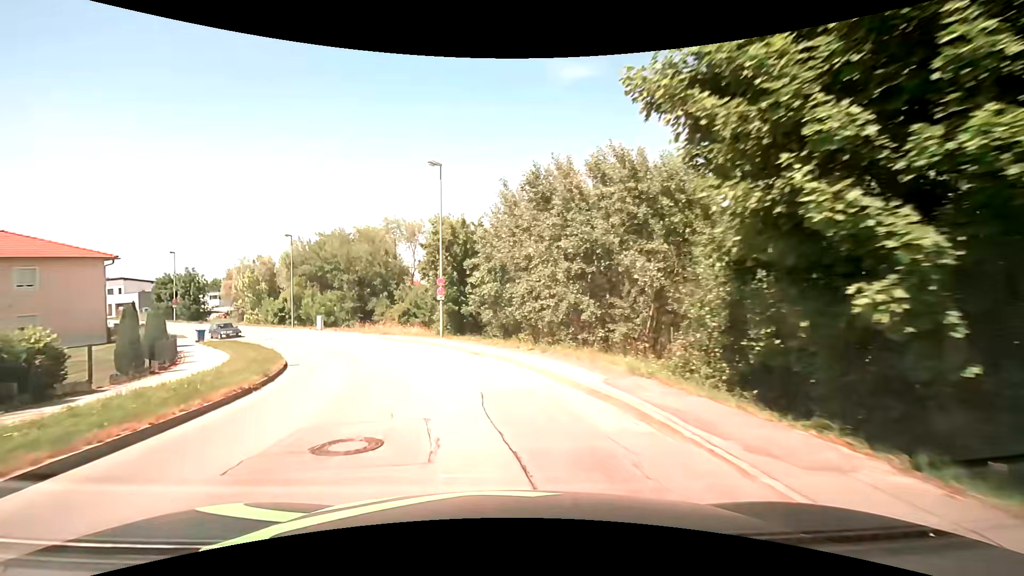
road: residential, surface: asphalt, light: Day
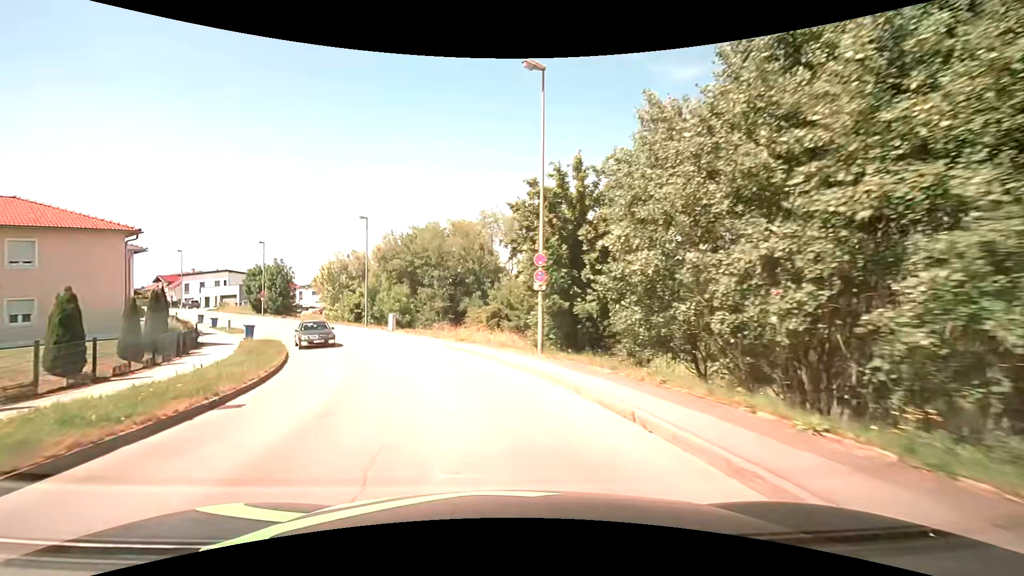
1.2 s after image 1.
(-1.0, +11.5) m; -10°
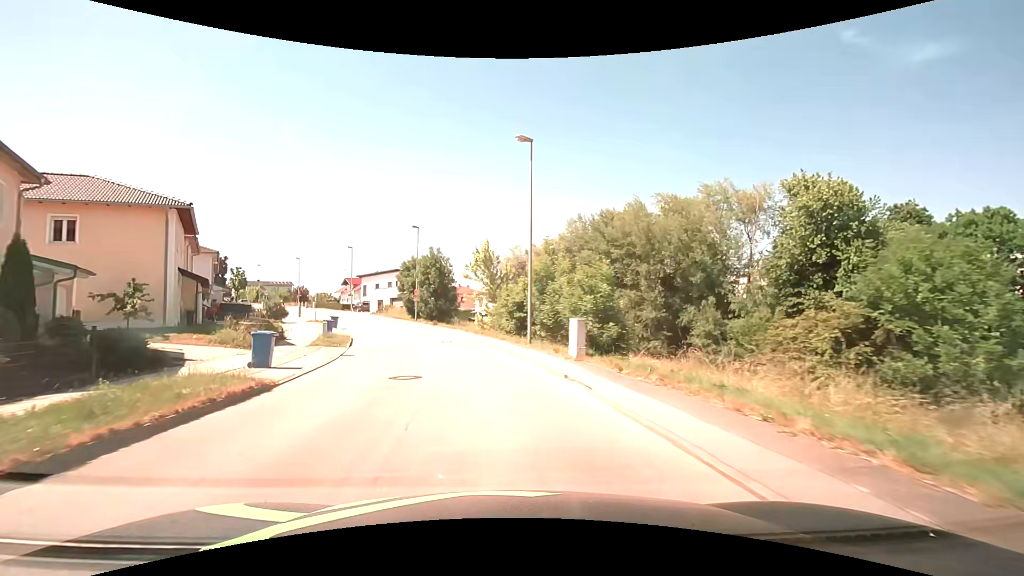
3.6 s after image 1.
(-4.3, +22.3) m; -21°
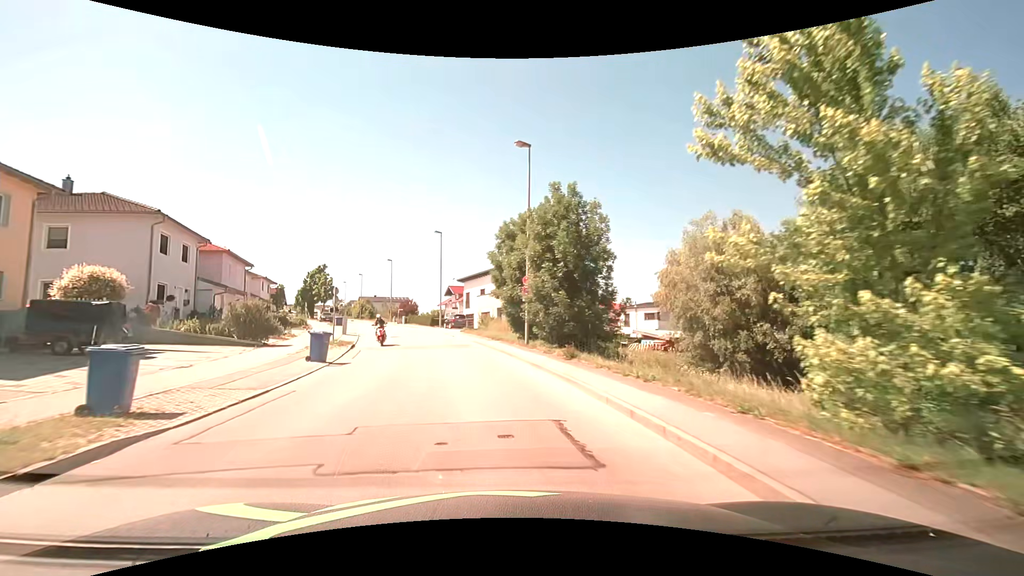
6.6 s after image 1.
(-3.8, +29.1) m; -14°
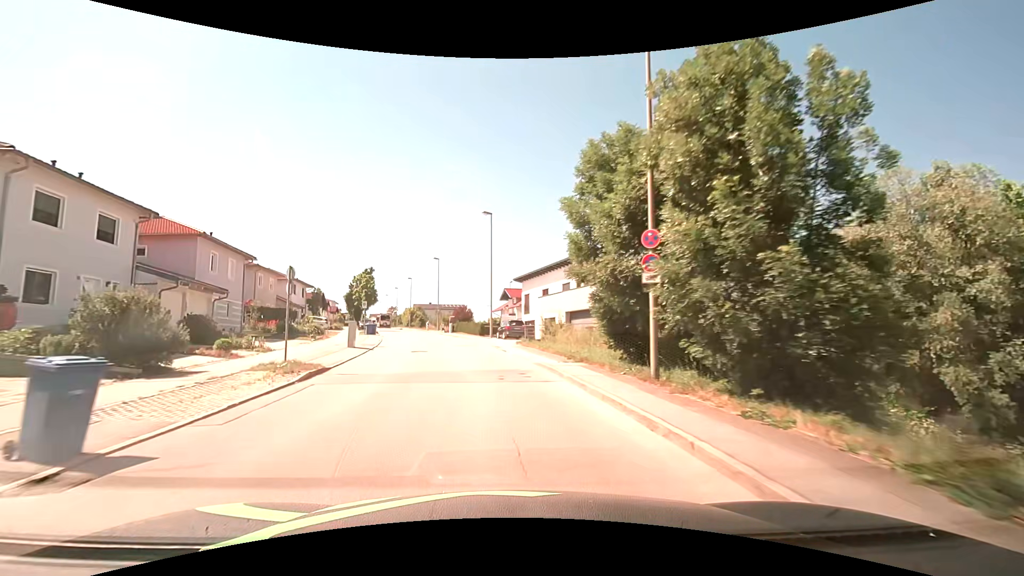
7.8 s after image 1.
(-0.8, +12.8) m; -7°
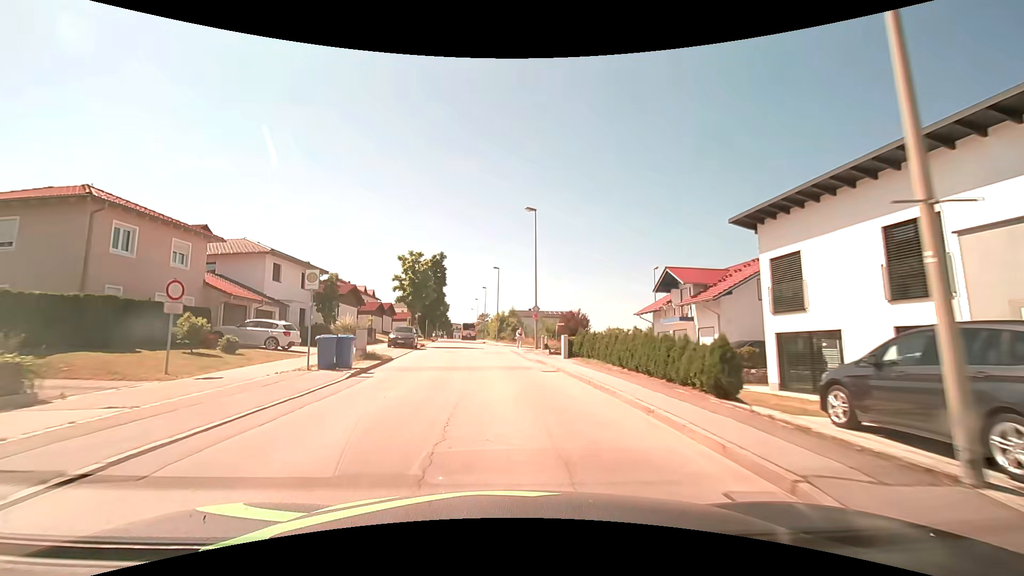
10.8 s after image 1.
(-4.0, +33.7) m; -12°
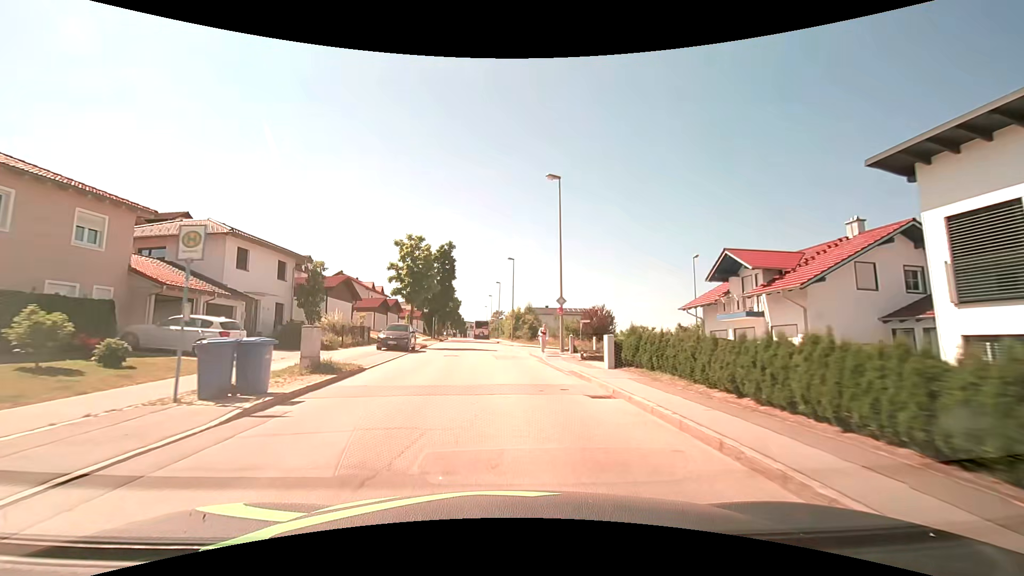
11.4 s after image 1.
(-0.1, +7.0) m; -1°
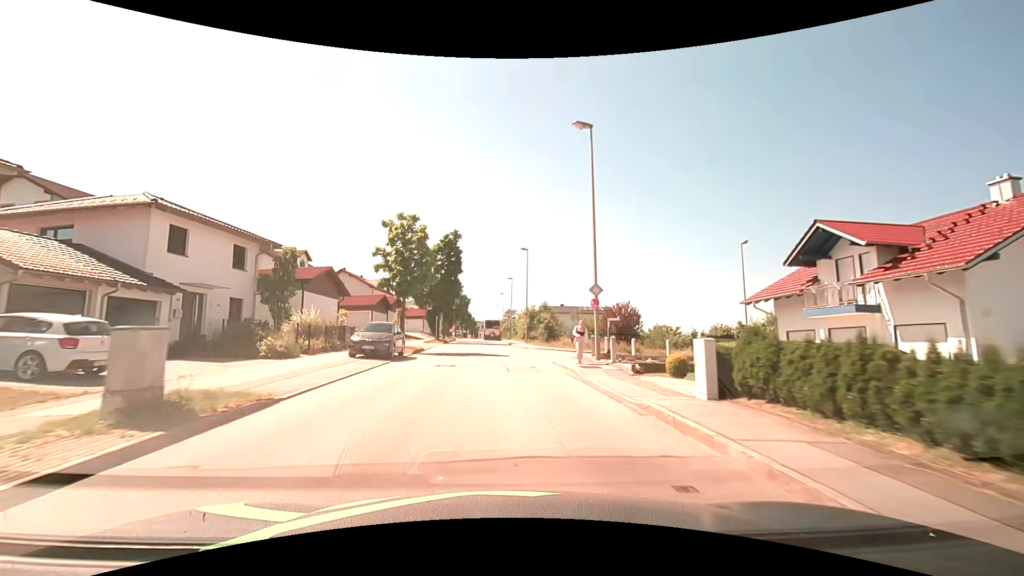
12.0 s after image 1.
(-0.1, +7.1) m; -2°
(0, +10) (0, +20) (-1, +30) (-1, +40) (-2, +50) (-2, +60) (-2, +70) (-3, +80) (-3, +90) (-4, +100) m
